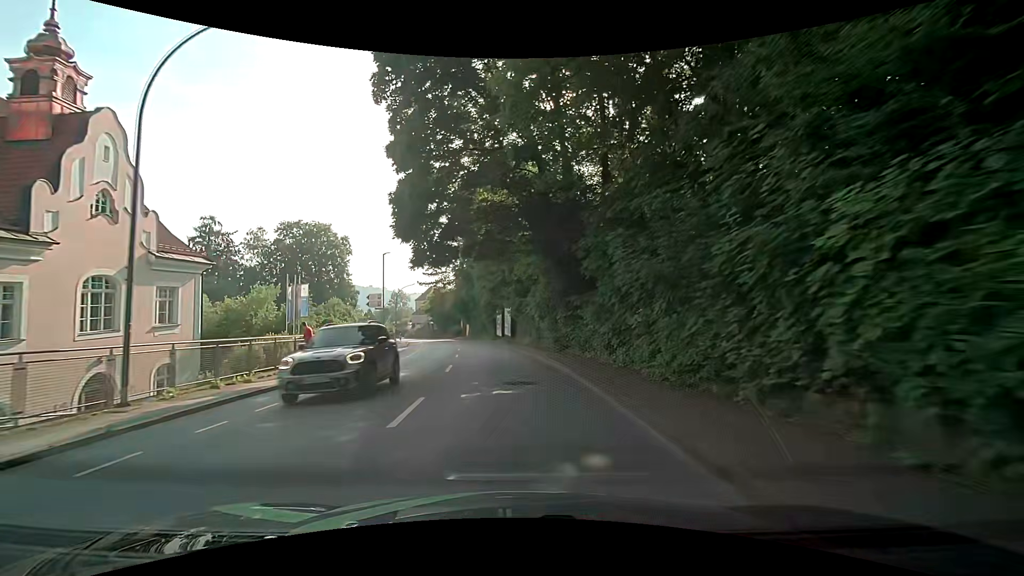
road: tertiary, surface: asphalt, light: Day
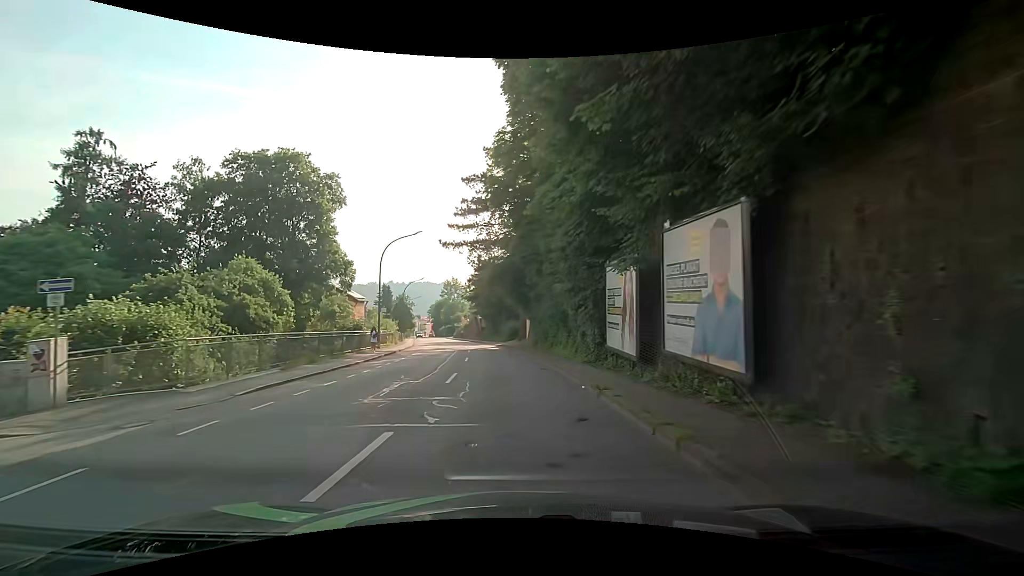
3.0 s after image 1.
(-2.6, +39.5) m; -8°
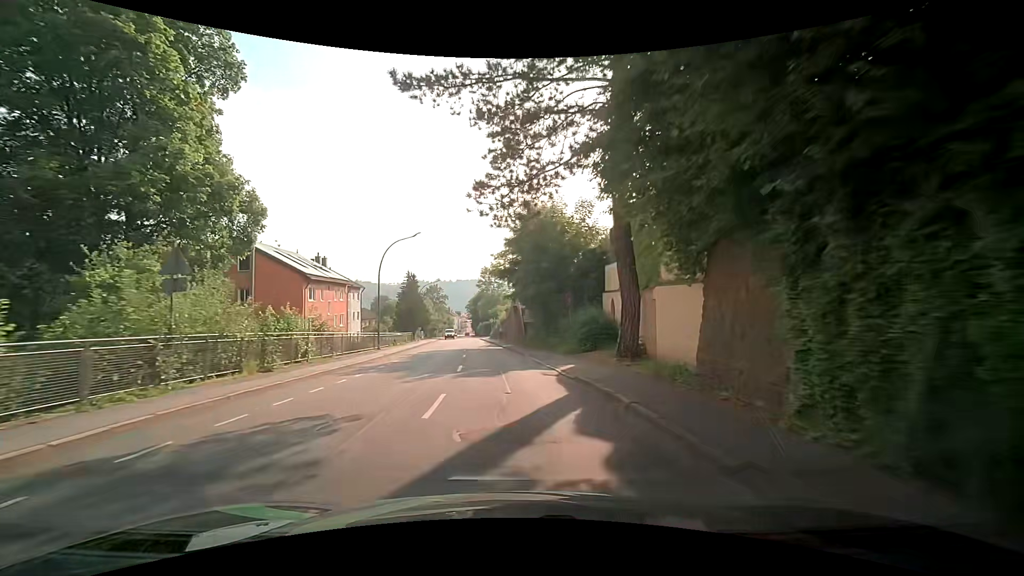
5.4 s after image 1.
(-1.8, +32.1) m; -6°
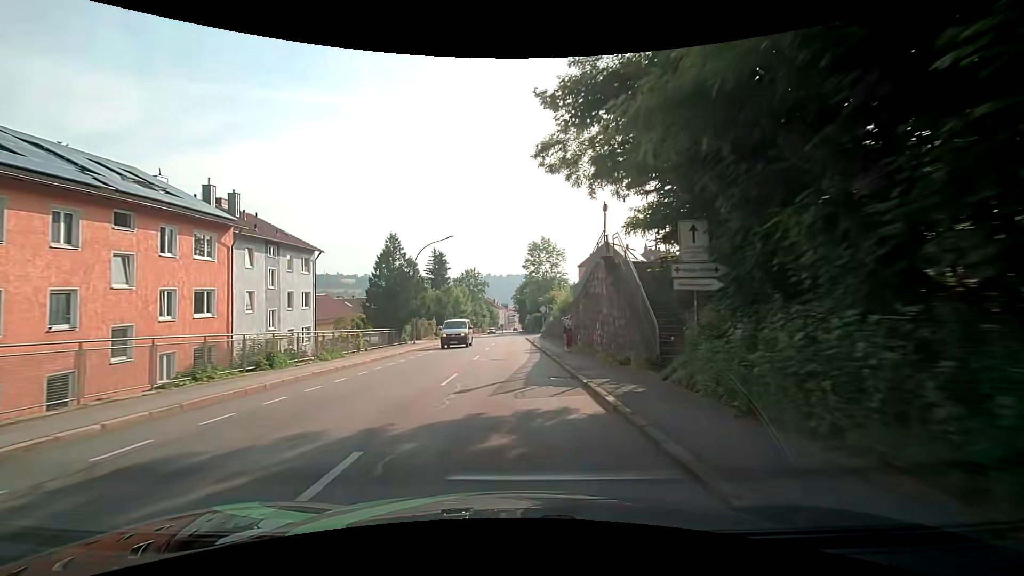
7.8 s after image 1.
(-1.7, +32.3) m; -6°
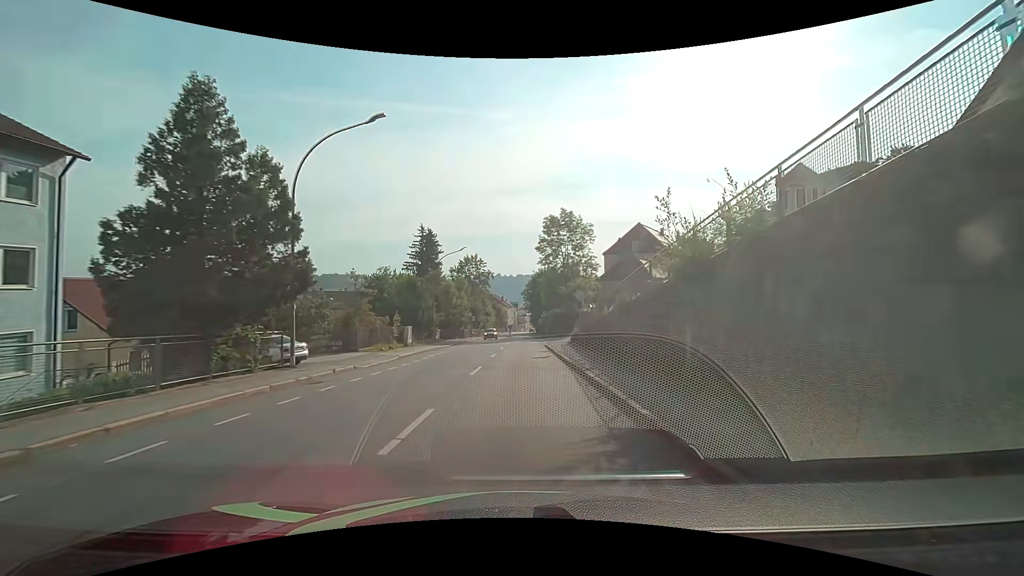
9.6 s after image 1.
(-0.3, +24.2) m; 0°
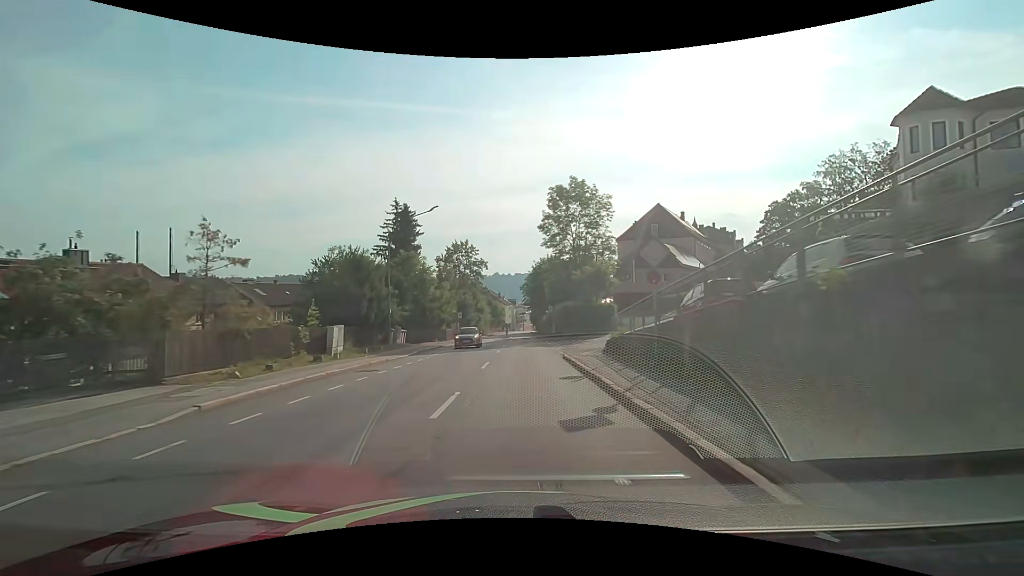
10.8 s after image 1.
(-0.2, +15.9) m; -1°
(0, +10) (0, +20) (+1, +30) (+1, +40) (+1, +50) (+1, +60) (+1, +70) (+1, +80) (+1, +90) (+1, +100) m
